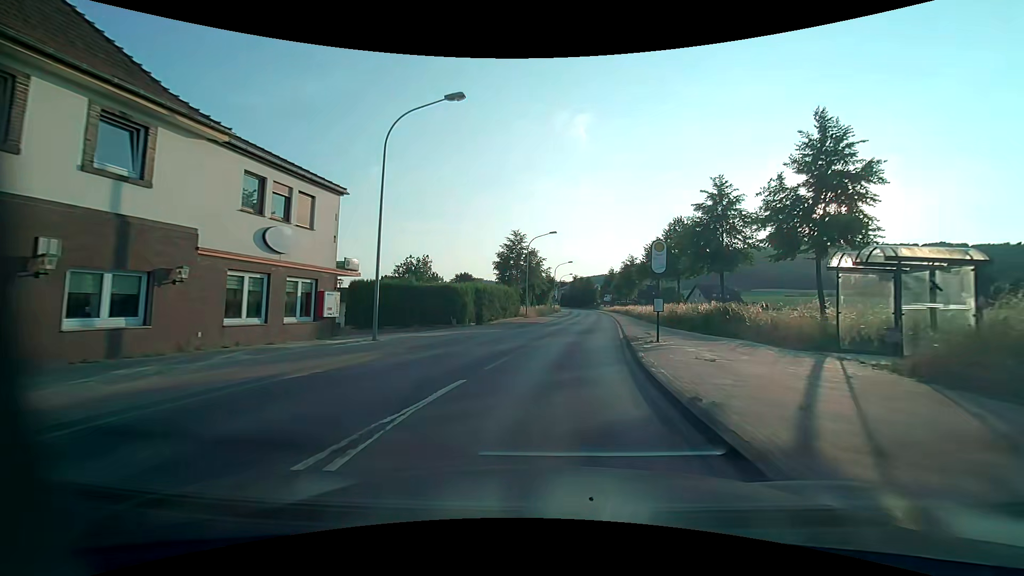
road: secondary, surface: asphalt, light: Day
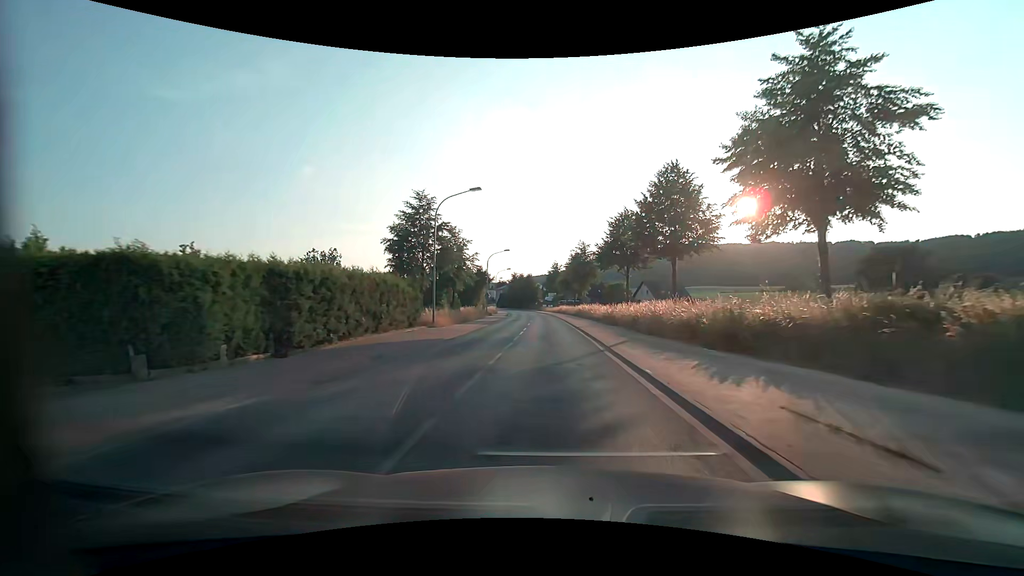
(+1.3, +20.3) m; +7°
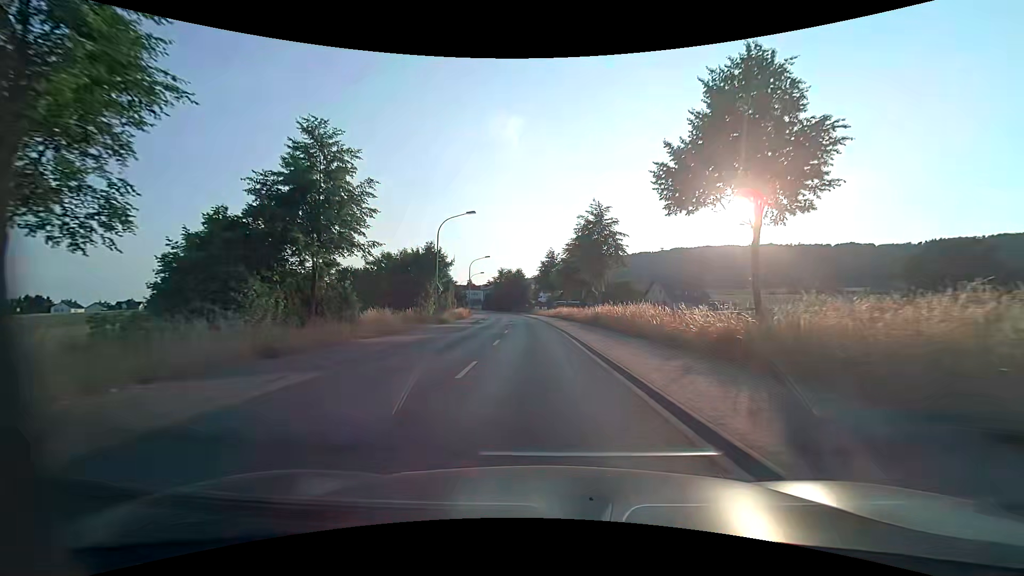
(+0.2, +29.1) m; +1°
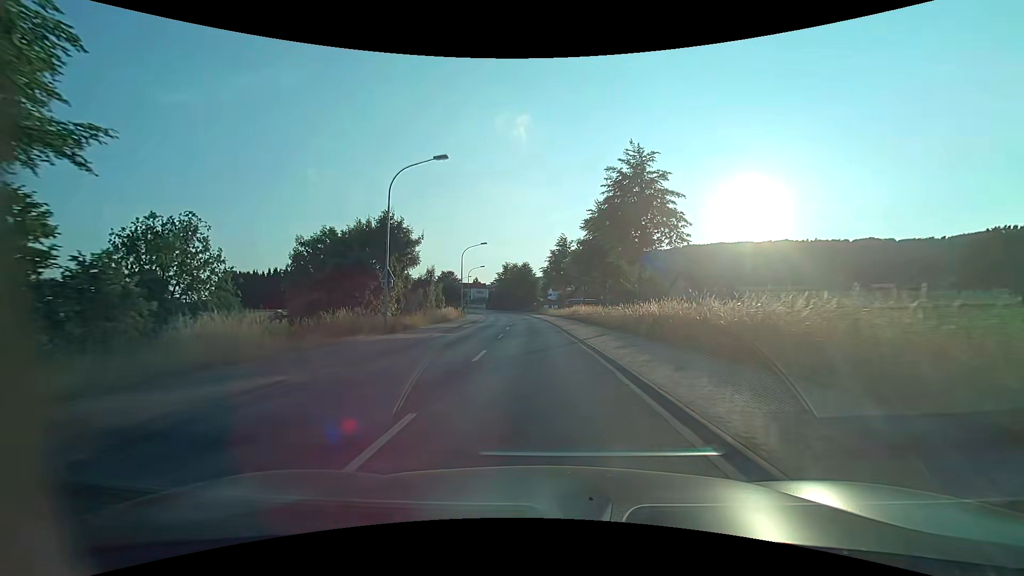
(-0.1, +15.2) m; -1°
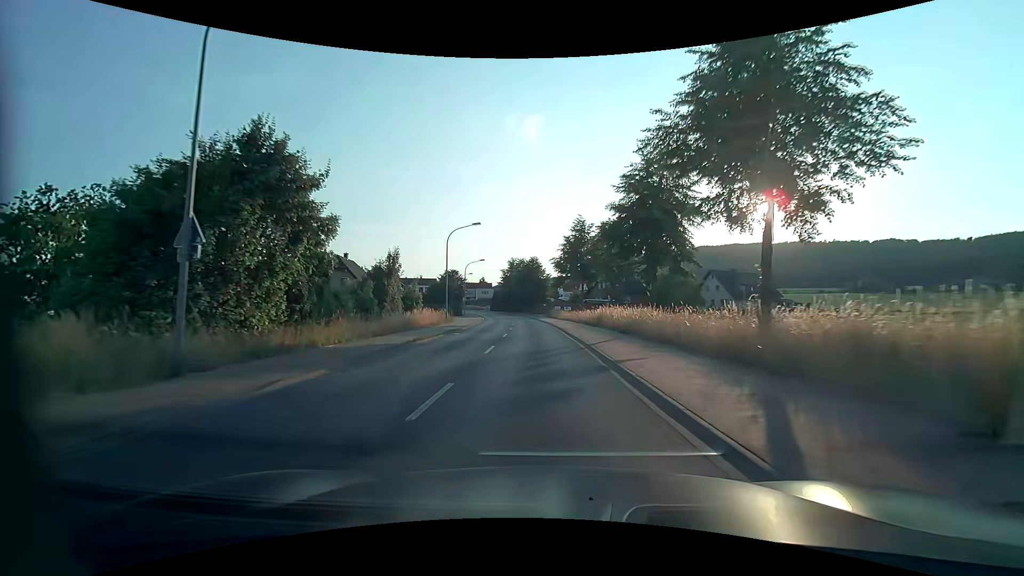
(-0.2, +15.5) m; -1°
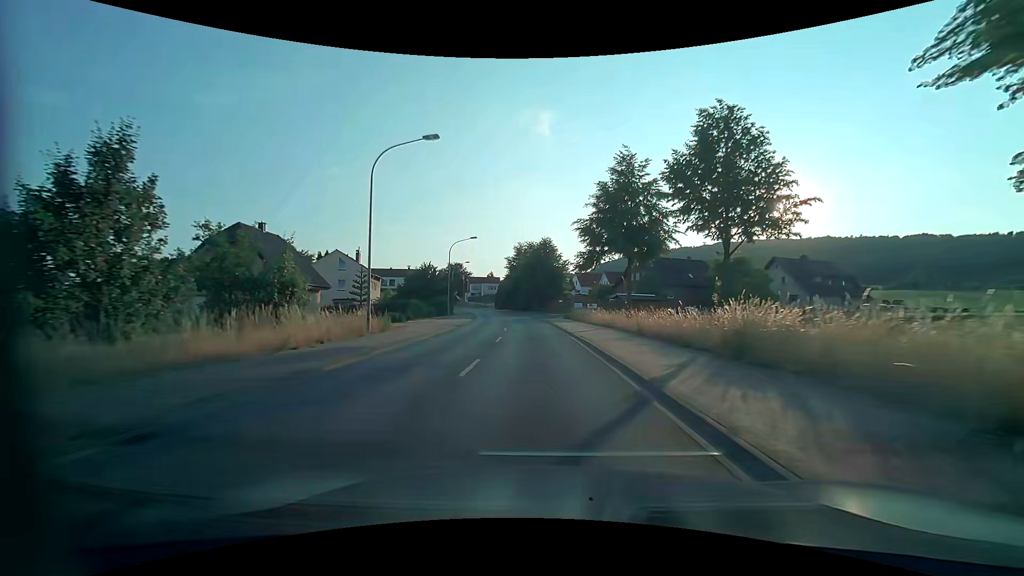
(-0.4, +23.5) m; -1°
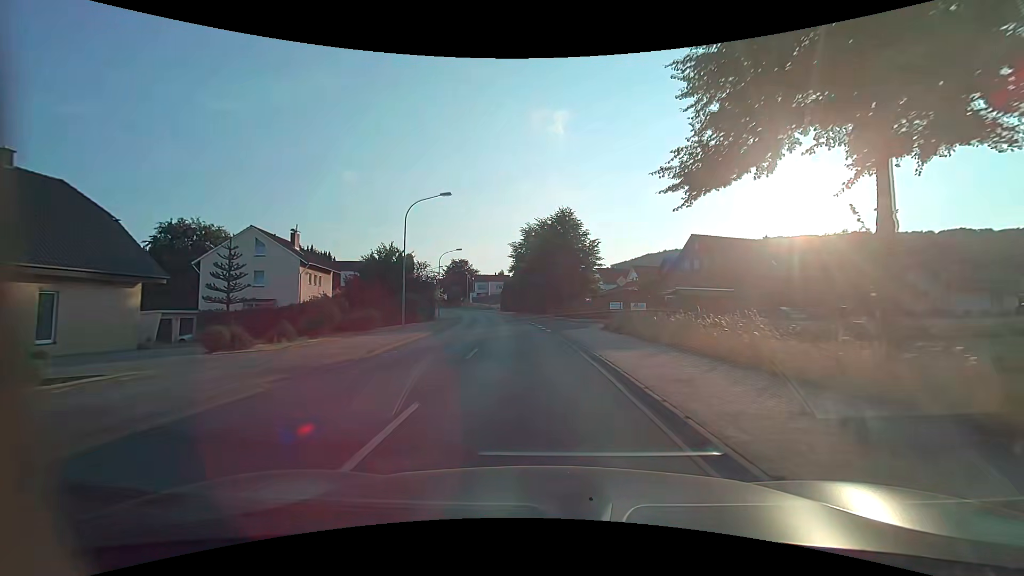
(-0.4, +23.5) m; -2°
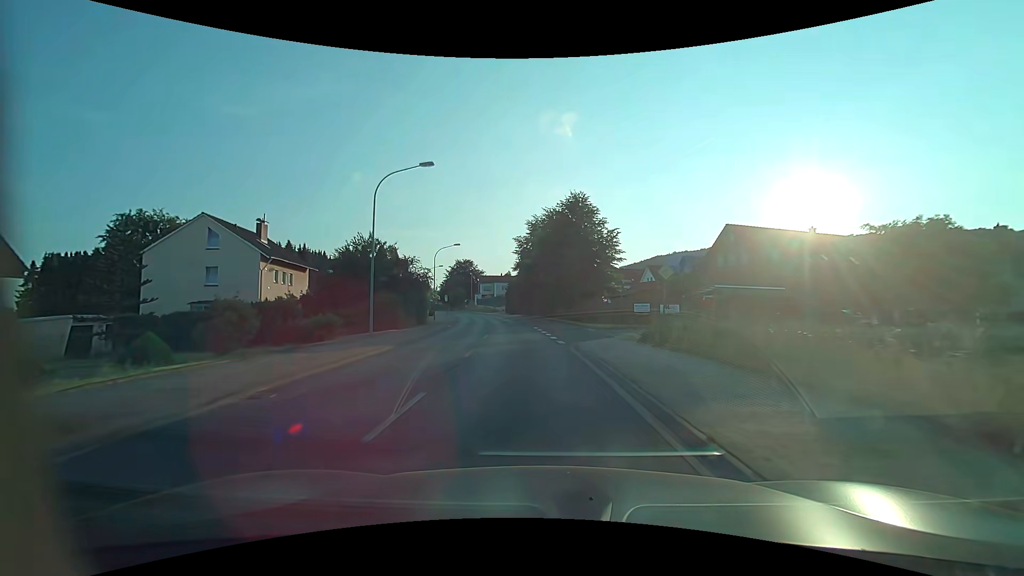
(-0.1, +7.9) m; -1°
(0, +10) (-1, +20) (-1, +30) (-3, +40) (-4, +50) (-5, +60) (-7, +70) (-9, +79) (-11, +89) (-14, +99) m
